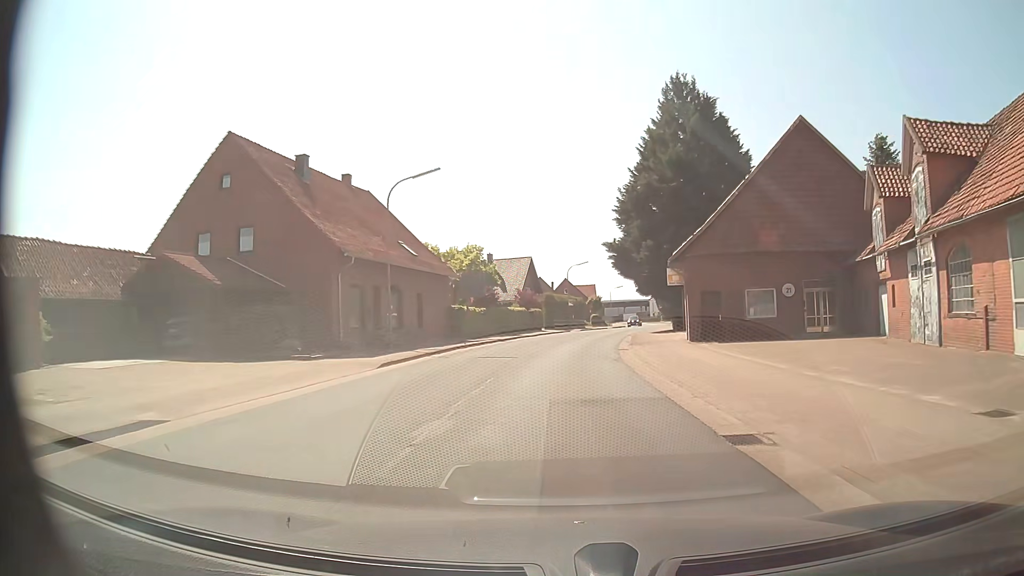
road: secondary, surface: asphalt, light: Day
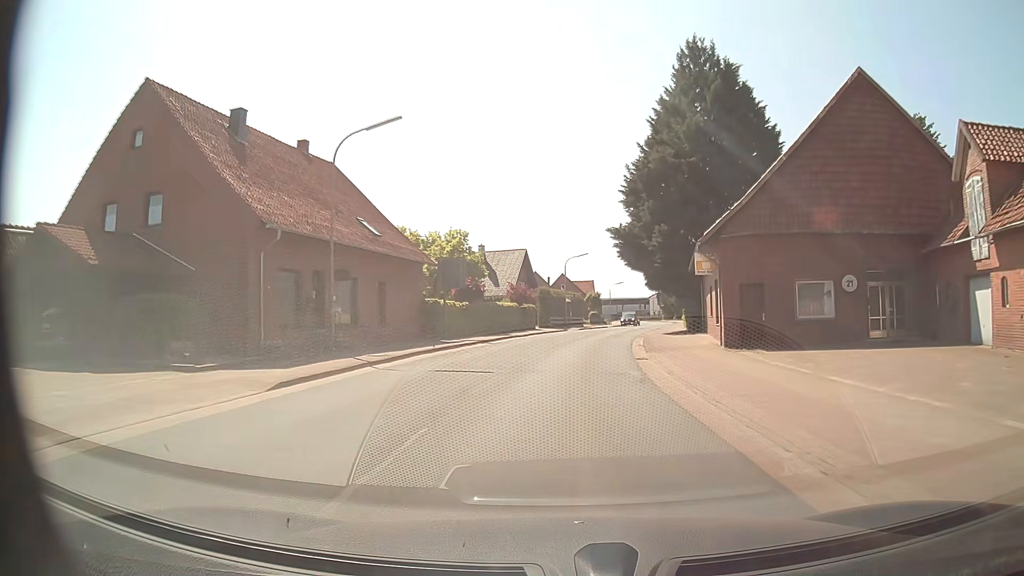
(0.0, +7.3) m; 0°
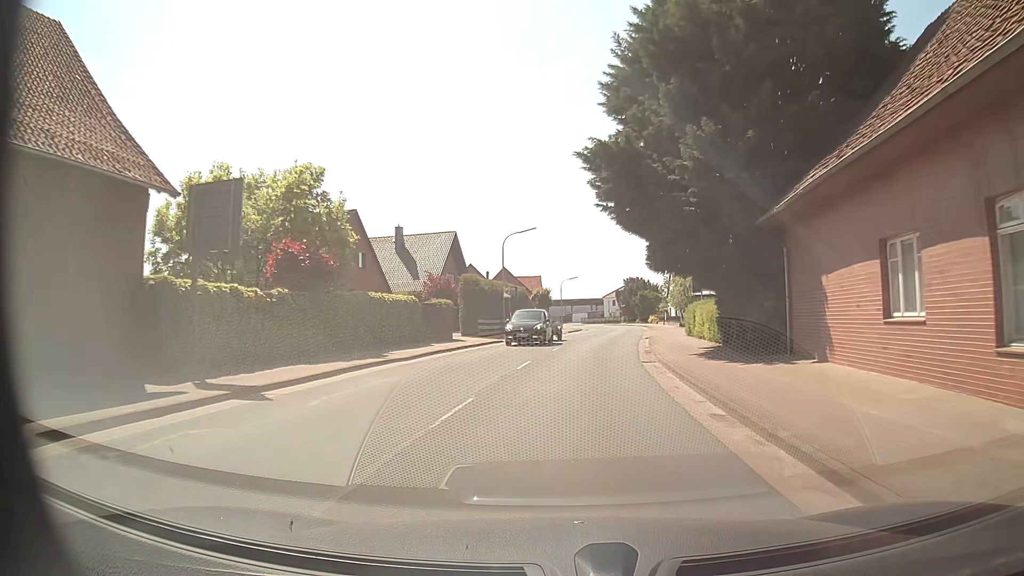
(+0.8, +21.5) m; +4°
(0, +10) (+1, +20) (+2, +30) (+3, +40) (+5, +50) (+6, +60) (+8, +70) (+9, +79) (+9, +89) (+9, +99) m
